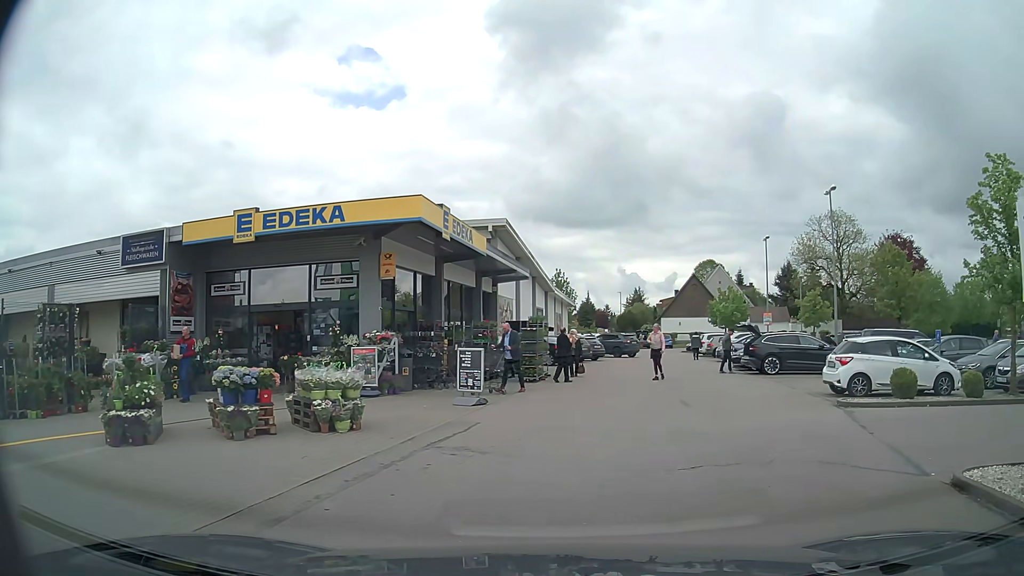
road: service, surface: asphalt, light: Day
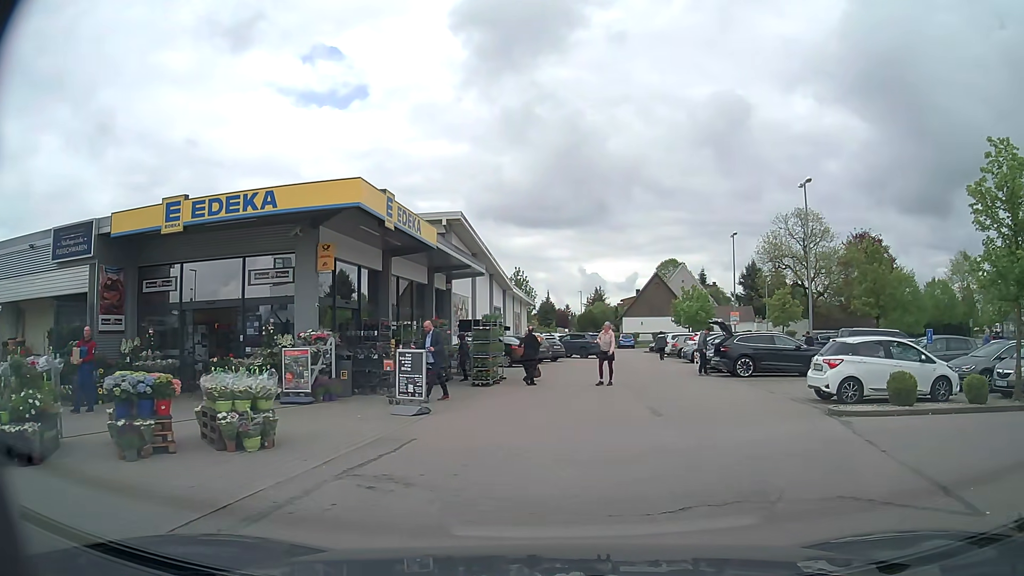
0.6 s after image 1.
(0.0, +1.8) m; +2°
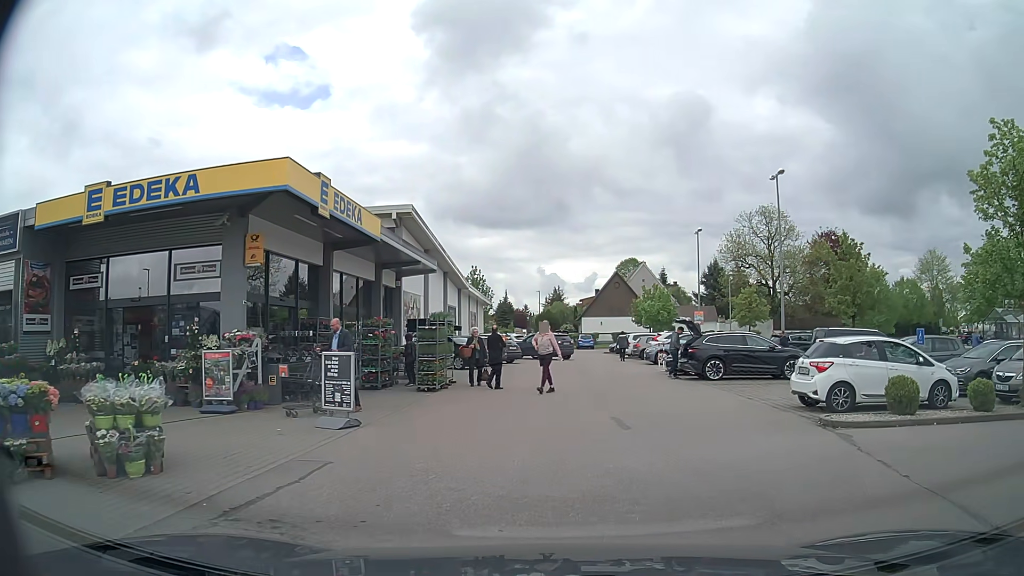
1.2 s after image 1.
(0.0, +1.8) m; +3°
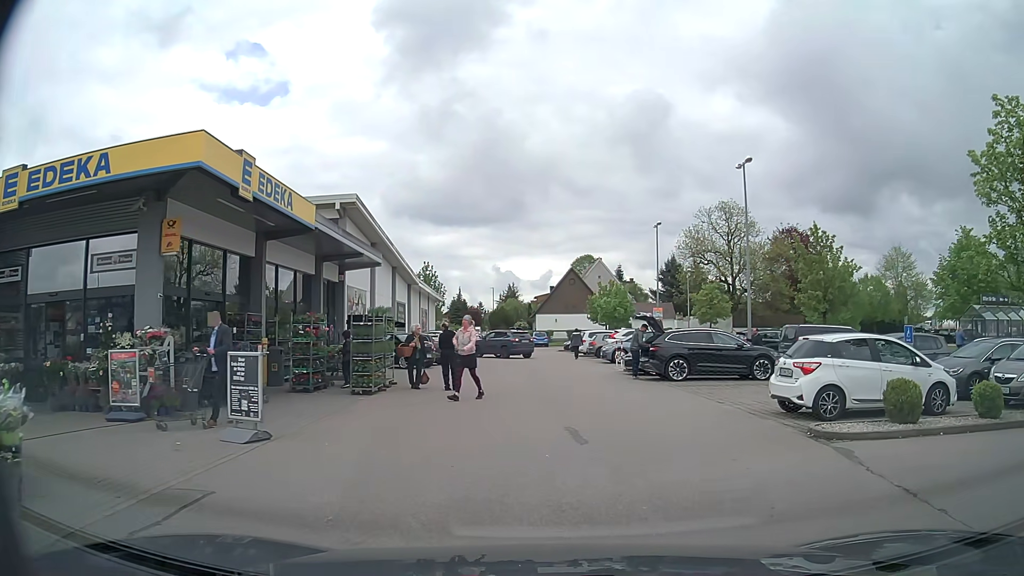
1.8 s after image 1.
(0.0, +1.7) m; +3°
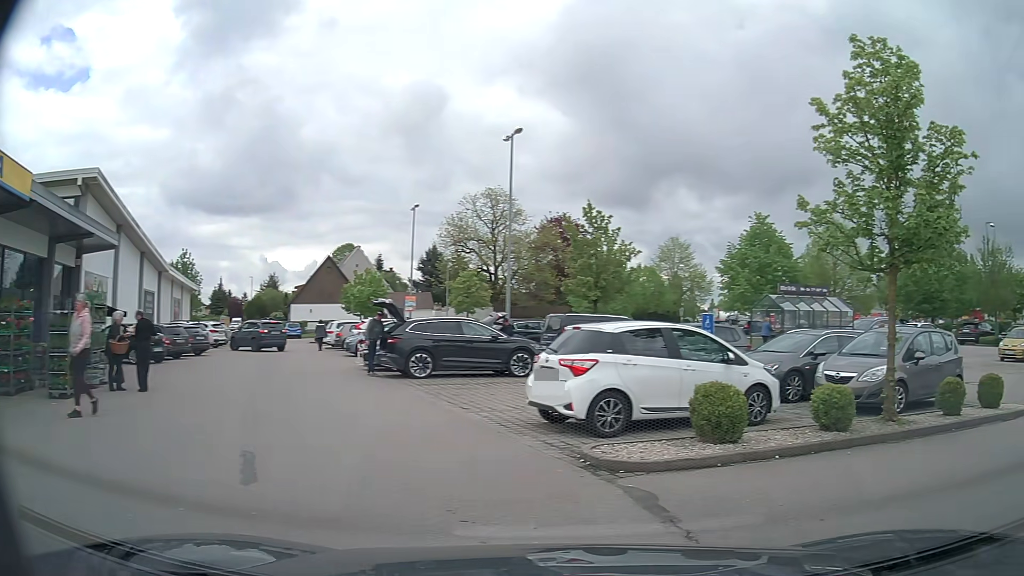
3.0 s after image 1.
(+0.4, +3.0) m; +19°
